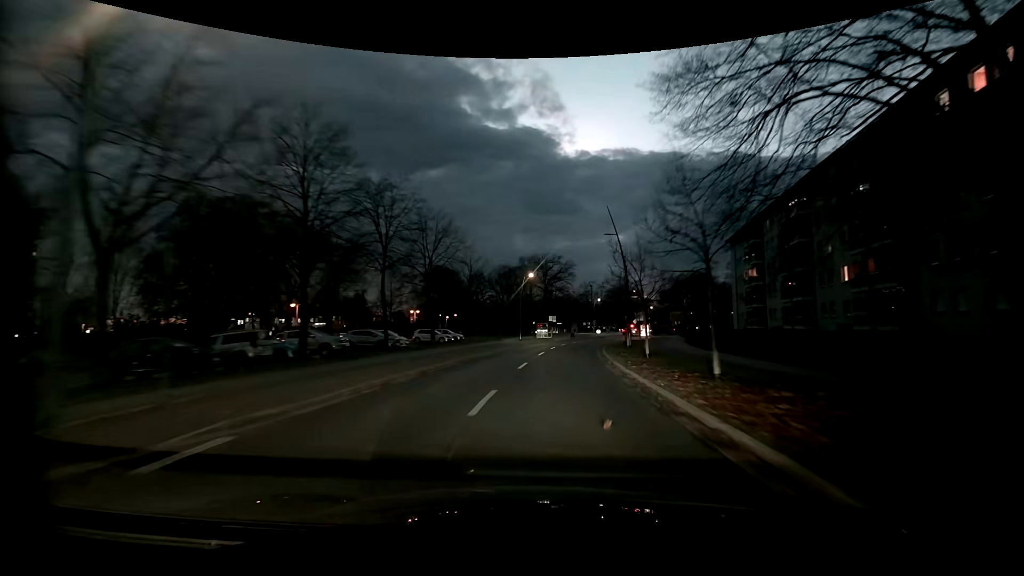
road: tertiary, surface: asphalt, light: Dusk
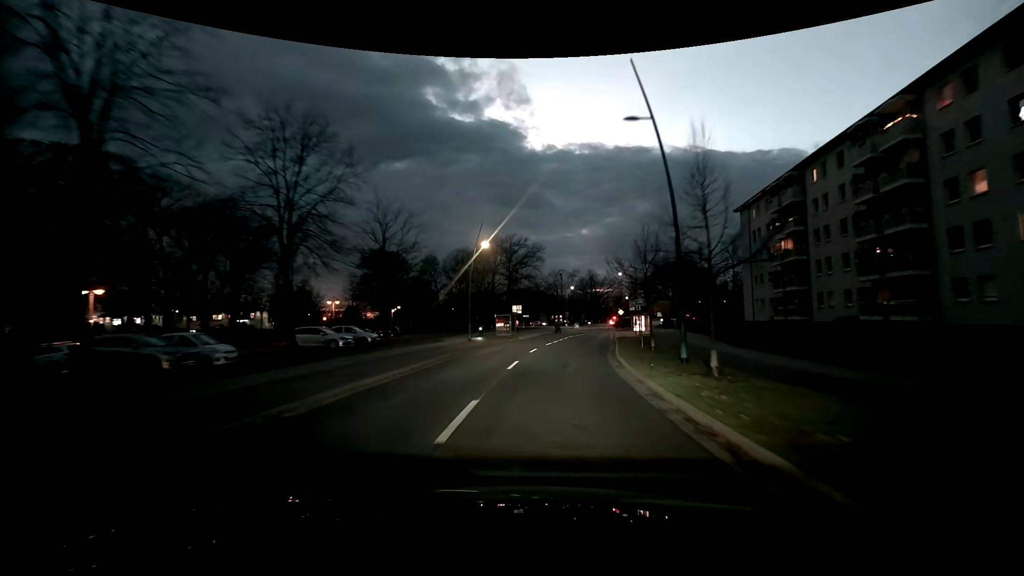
(+0.5, +19.7) m; +4°
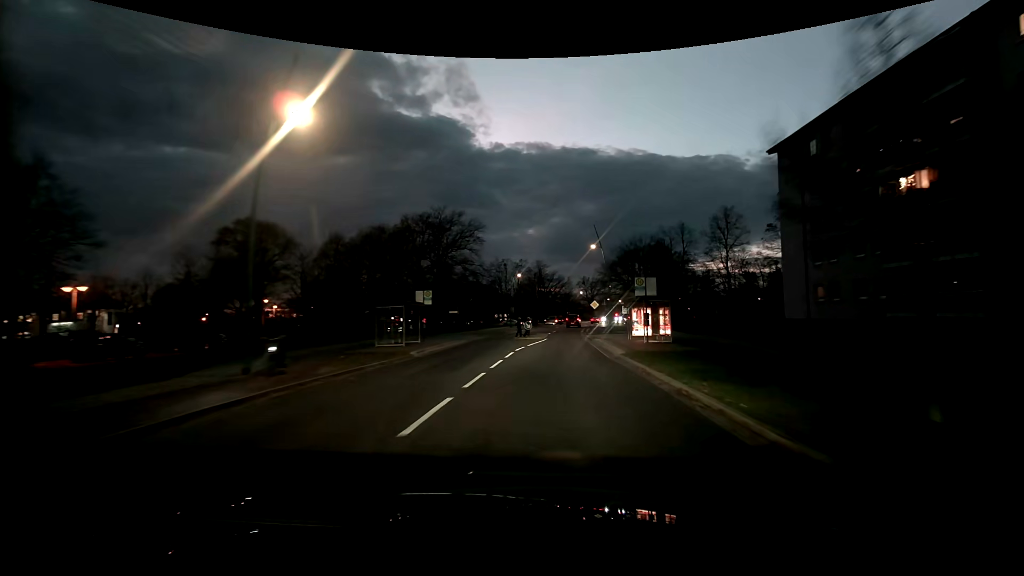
(+1.2, +26.4) m; +7°
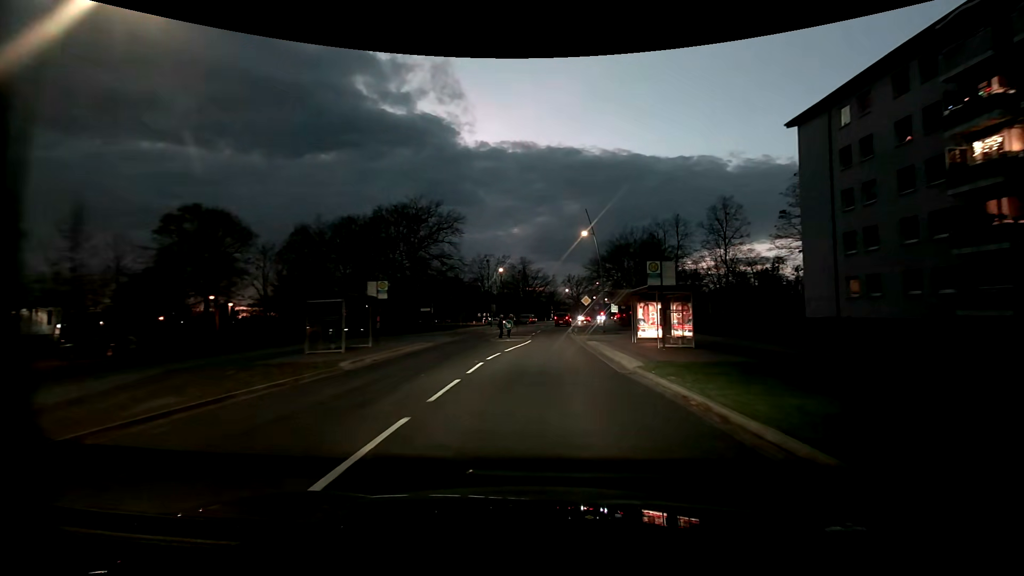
(0.0, +6.6) m; 0°
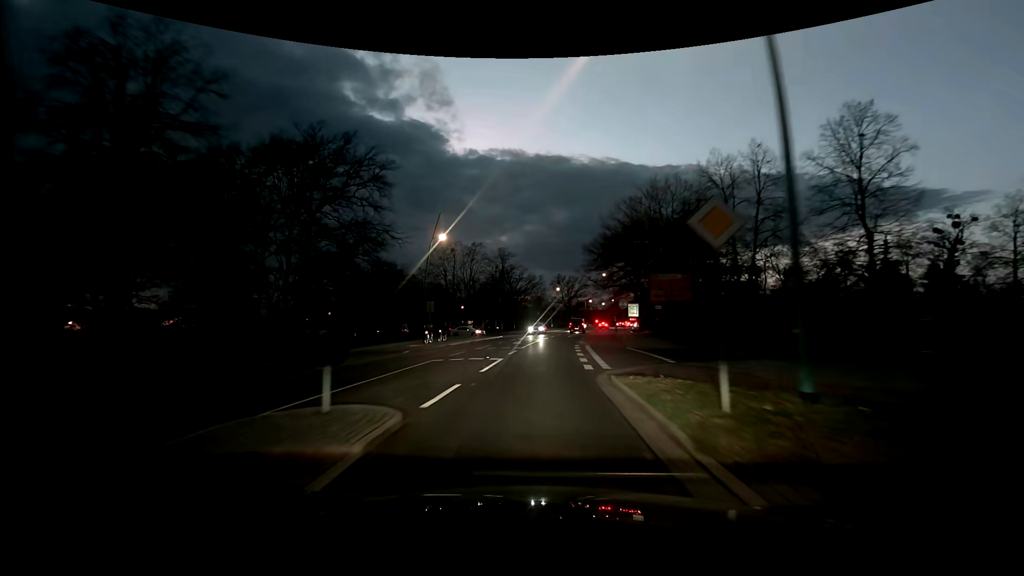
(+1.1, +33.2) m; +1°
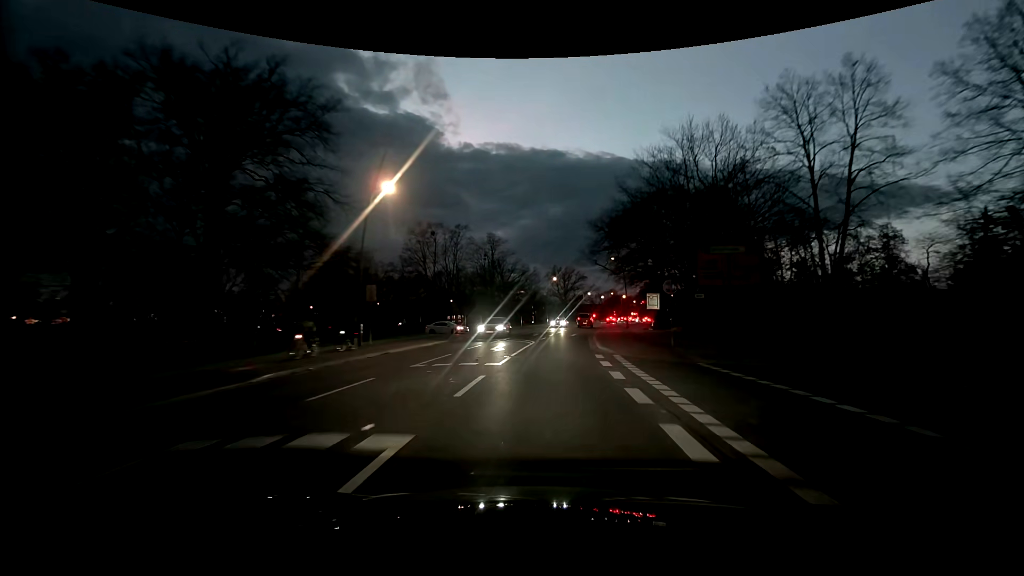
(0.0, +13.3) m; +1°
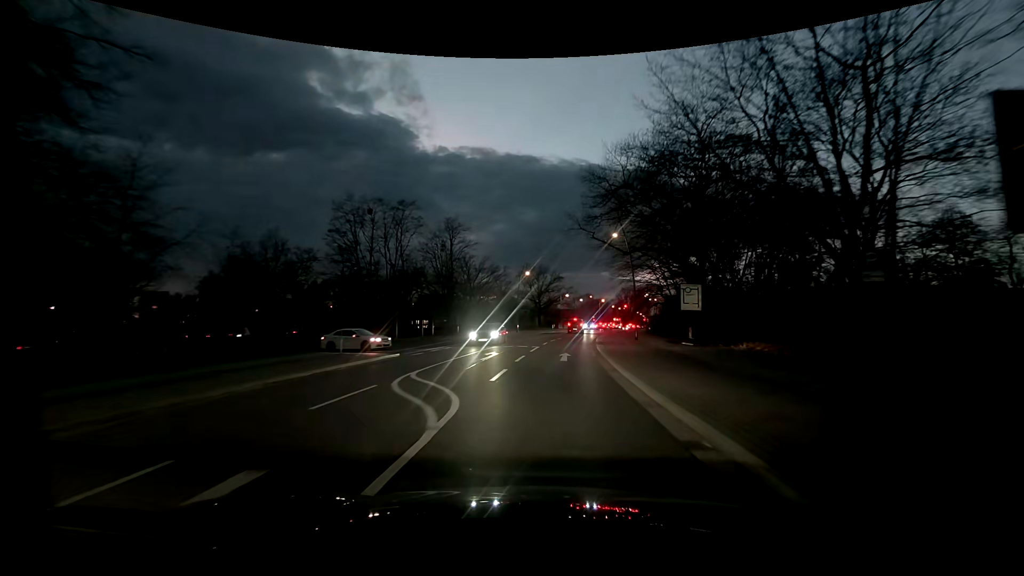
(+0.5, +19.9) m; +3°
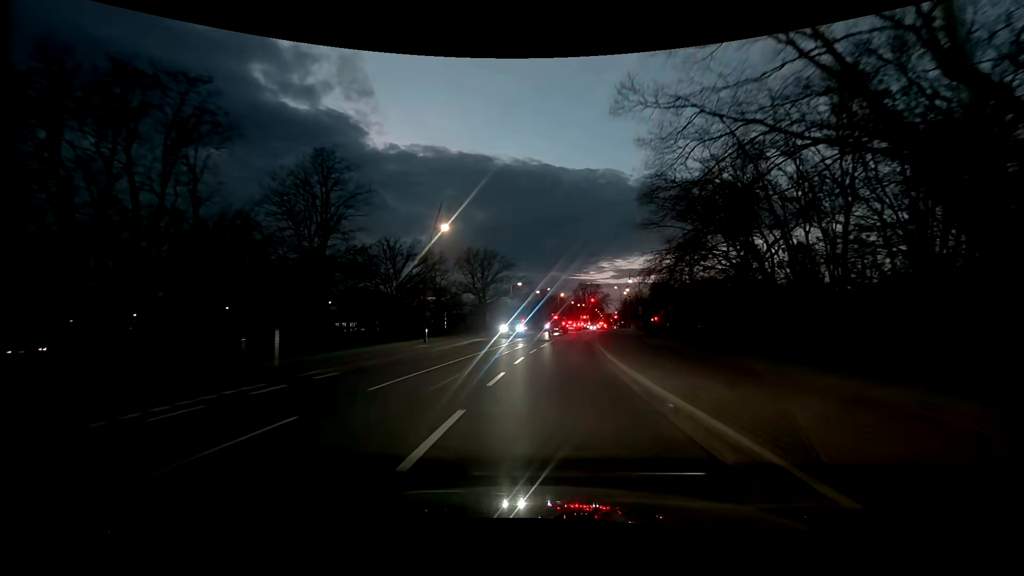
(+1.4, +33.4) m; +5°
